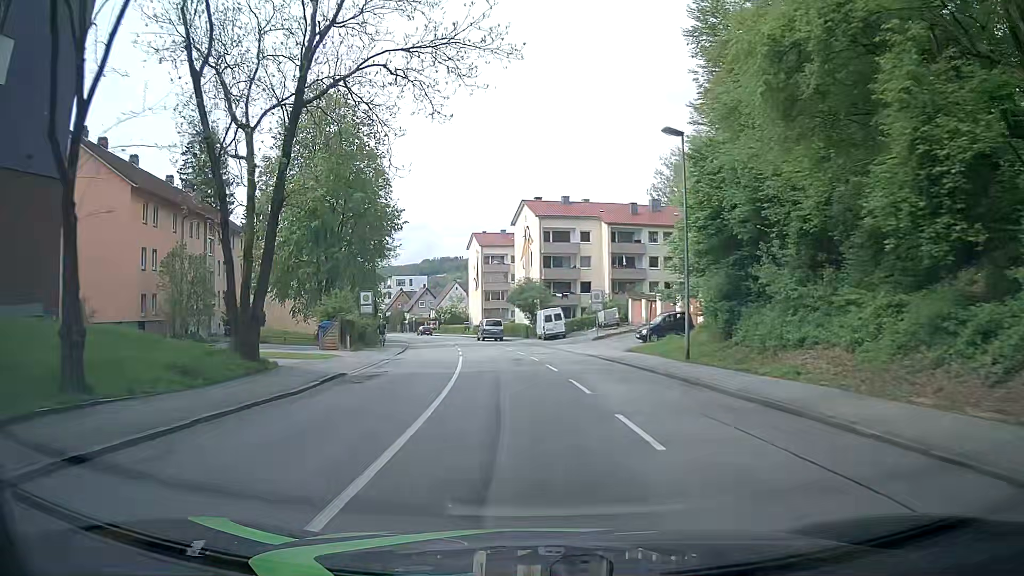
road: tertiary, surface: asphalt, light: Day
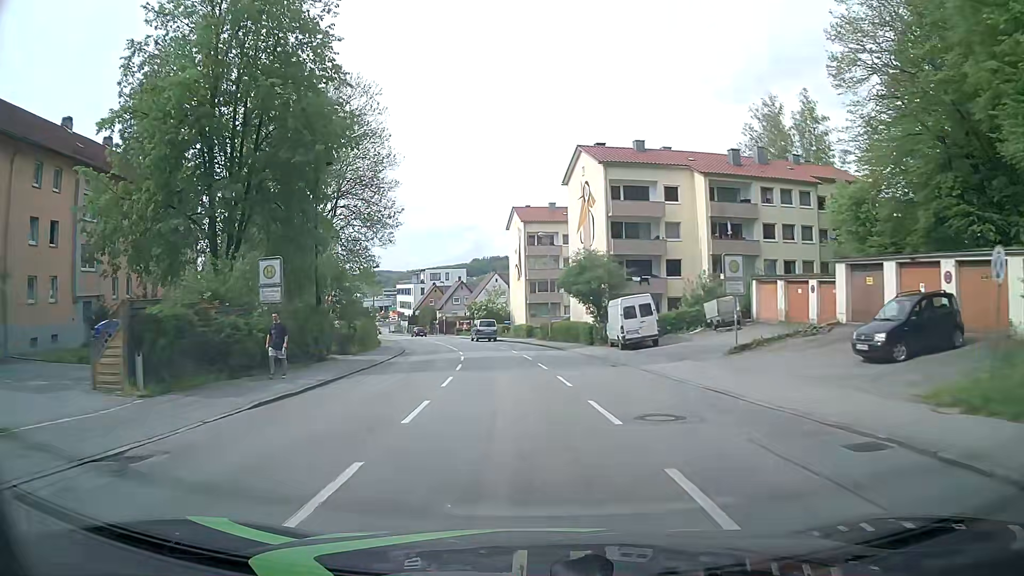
(-0.6, +22.9) m; -3°
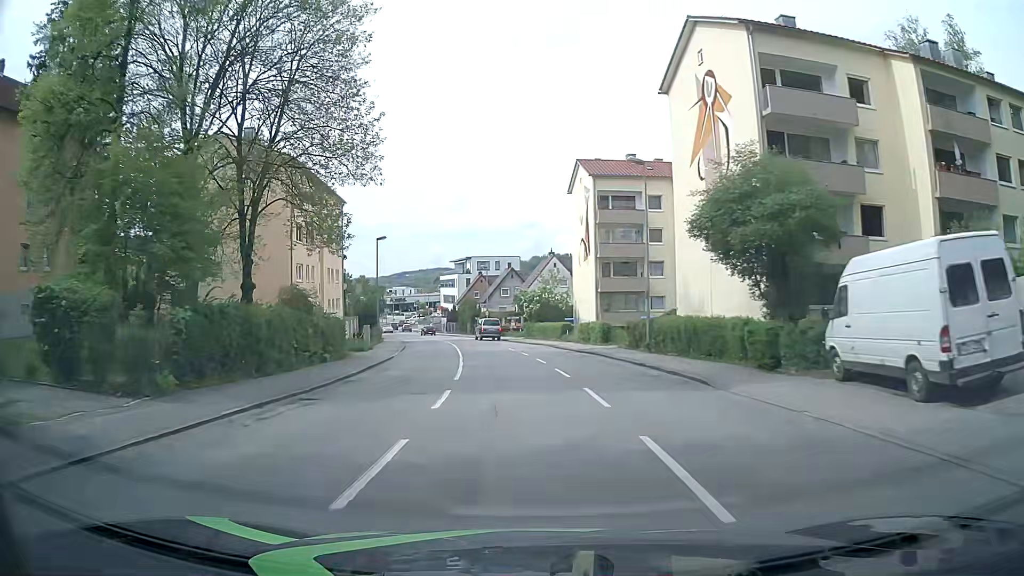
(-1.1, +22.8) m; -5°
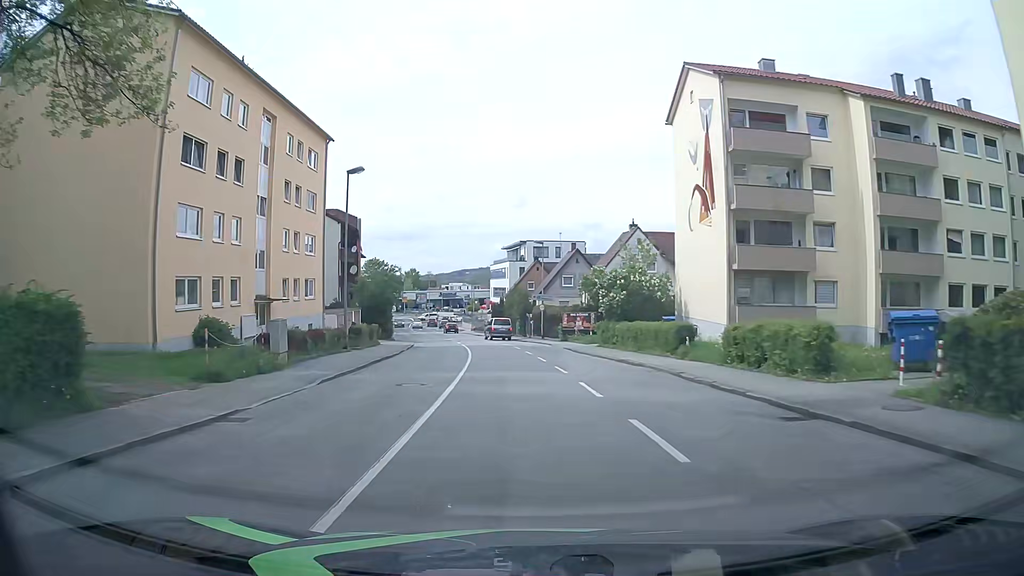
(-1.3, +22.8) m; -6°
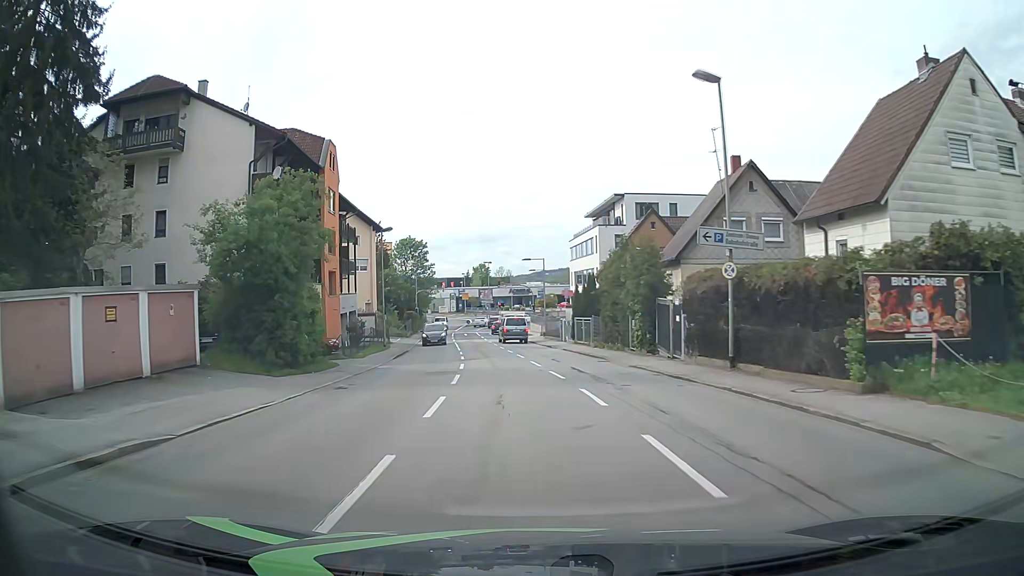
(-2.0, +37.9) m; -6°
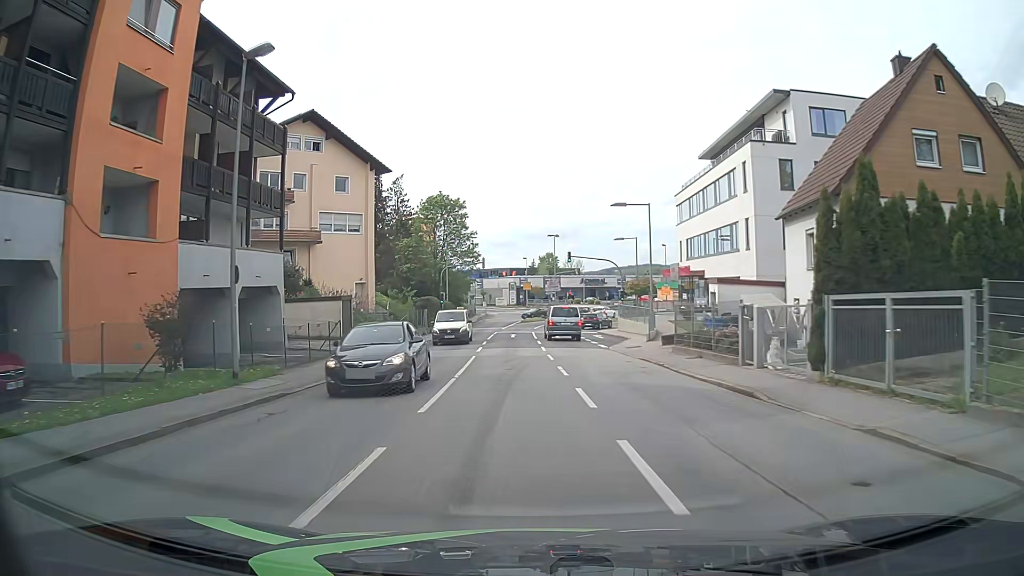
(-1.8, +30.4) m; -6°
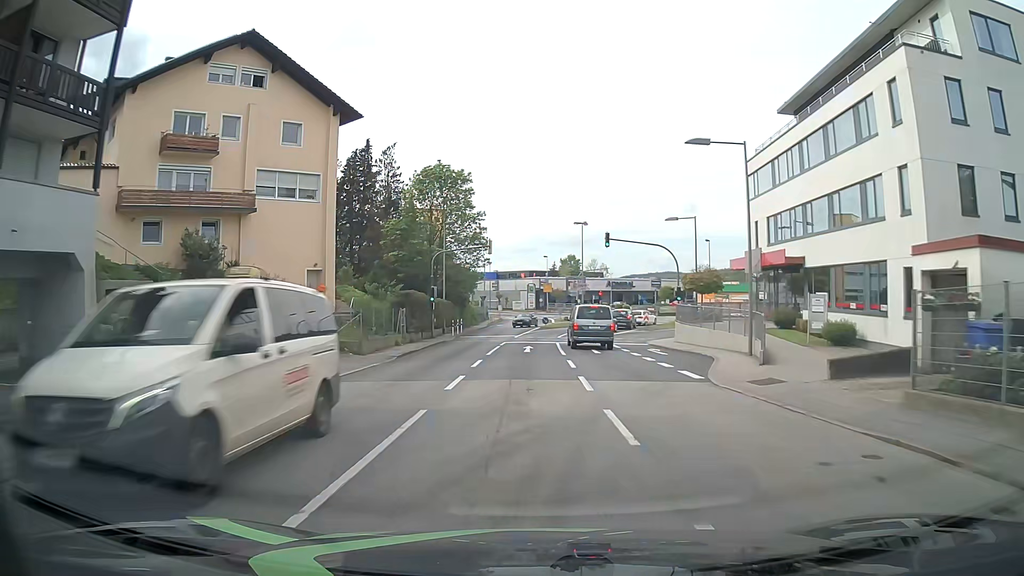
(-0.2, +15.2) m; -1°
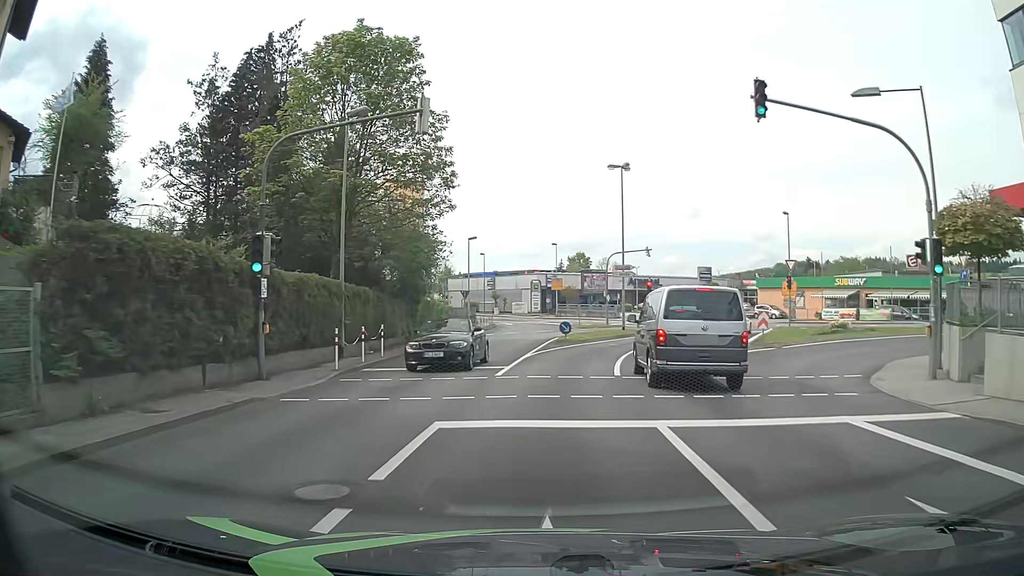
(-0.3, +27.2) m; 0°
